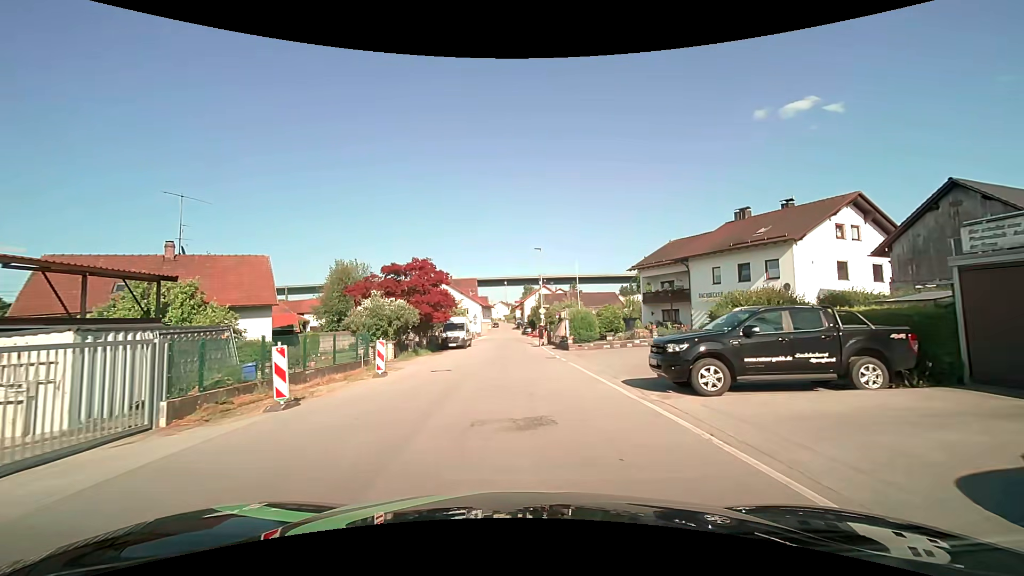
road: unclassified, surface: asphalt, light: Day
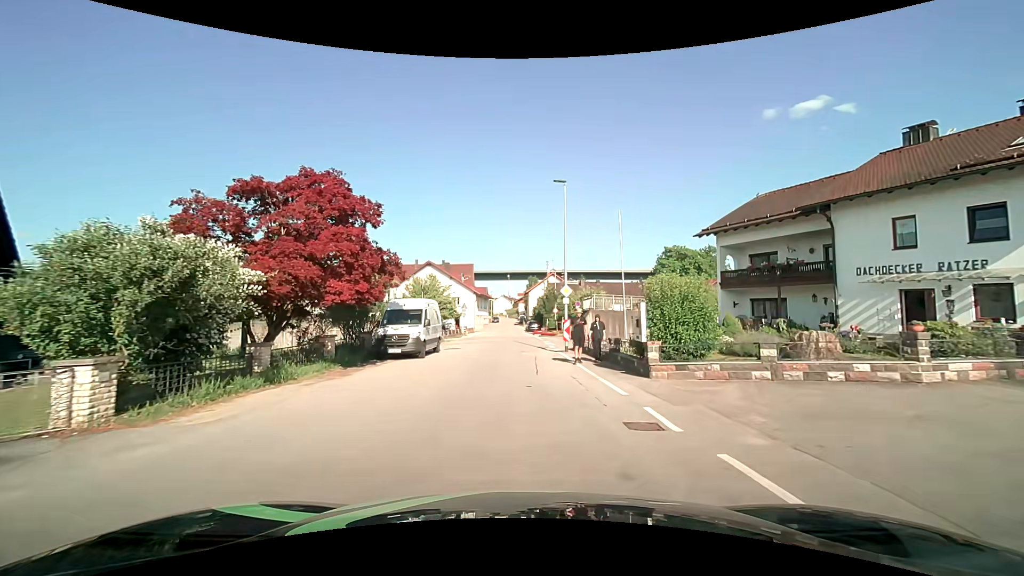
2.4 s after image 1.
(+0.1, +18.8) m; 0°
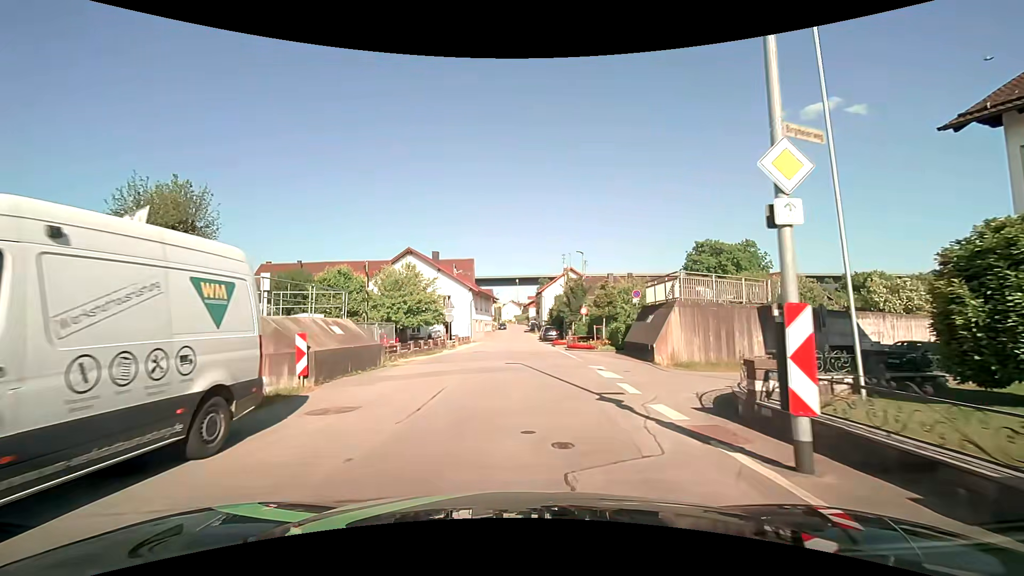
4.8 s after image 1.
(-0.2, +18.8) m; -1°
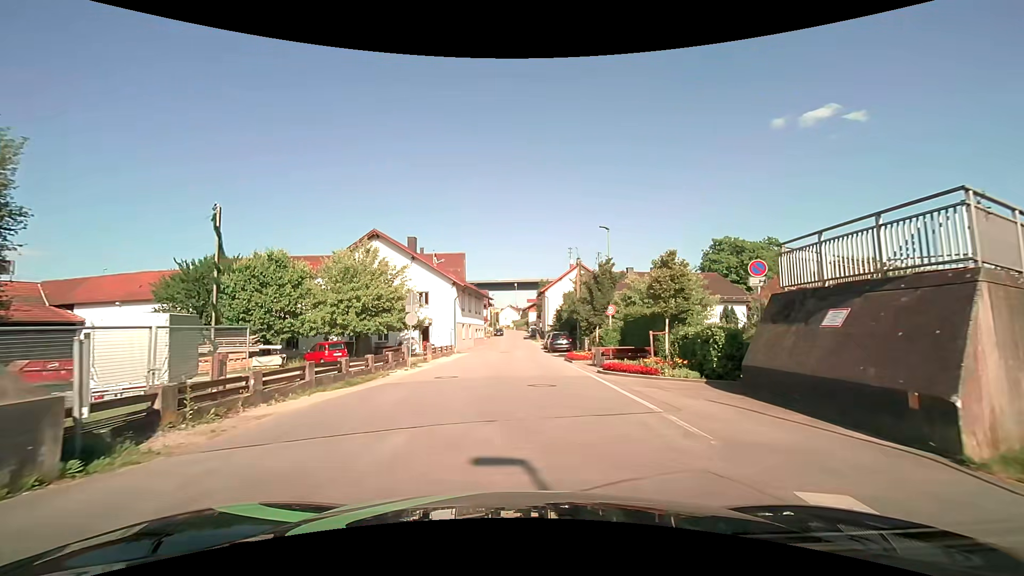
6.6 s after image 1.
(-0.1, +12.8) m; 0°
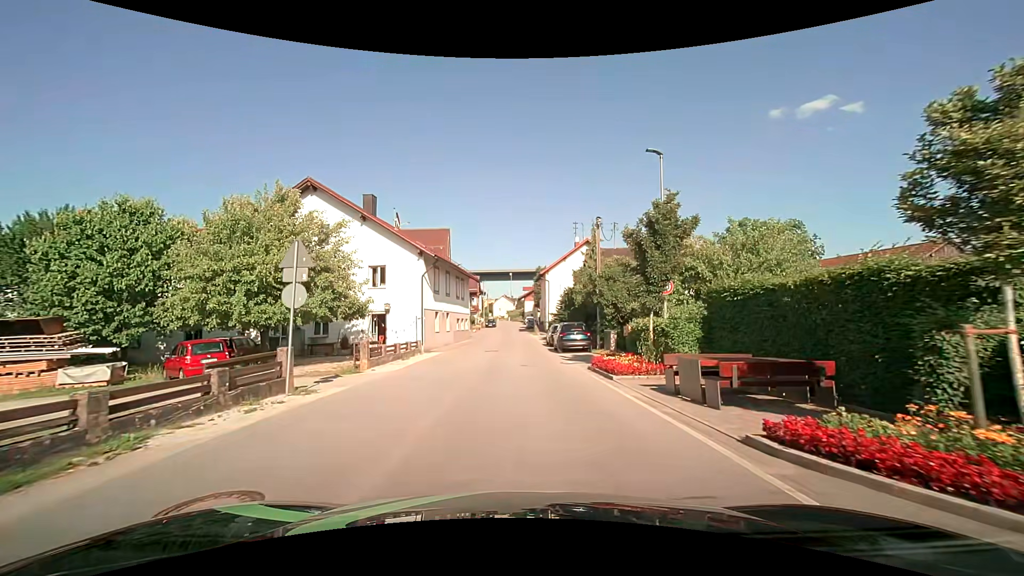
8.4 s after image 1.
(-0.1, +12.2) m; 0°
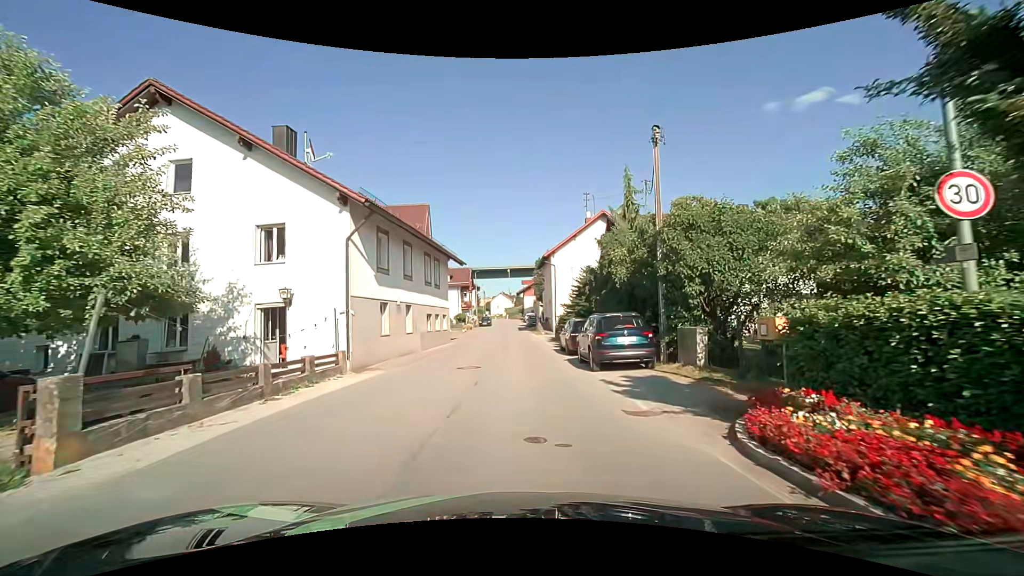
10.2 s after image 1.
(+0.1, +12.4) m; +1°
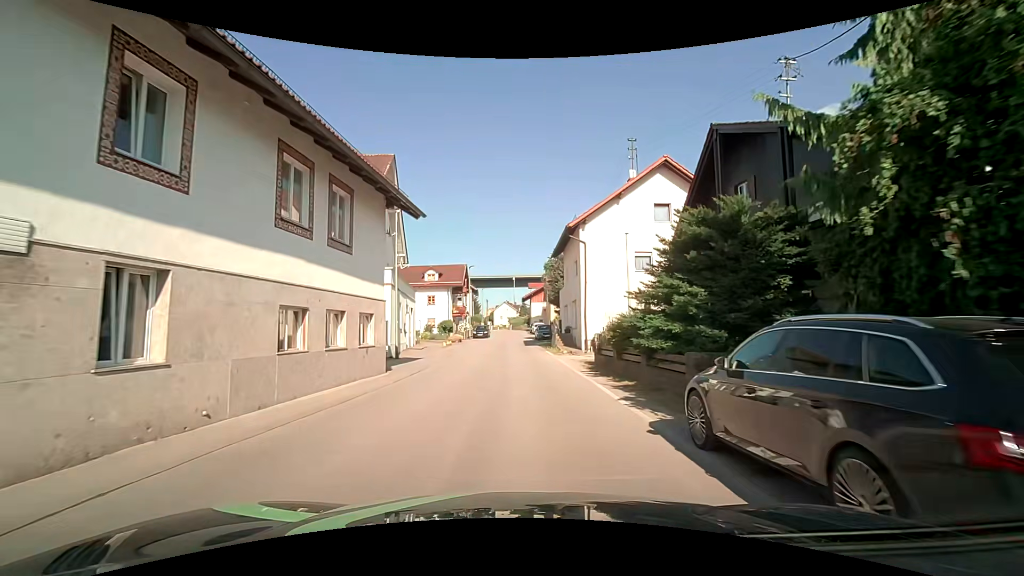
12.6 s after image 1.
(-0.1, +17.1) m; 0°
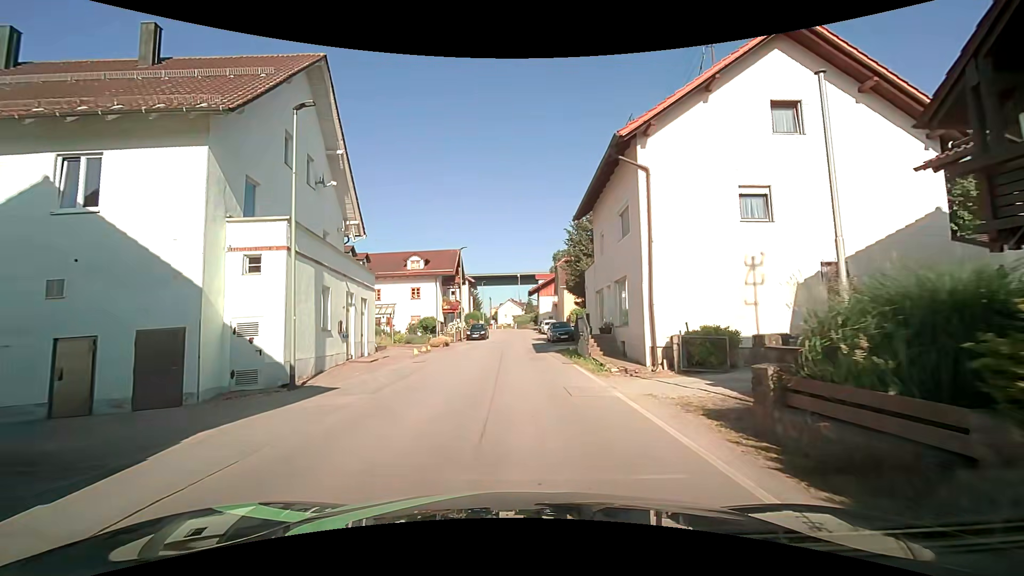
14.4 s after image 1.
(-0.1, +12.7) m; -1°
(0, +10) (0, +20) (0, +30) (0, +40) (0, +50) (0, +60) (0, +70) (-1, +80) (-1, +90) (-2, +100) m
